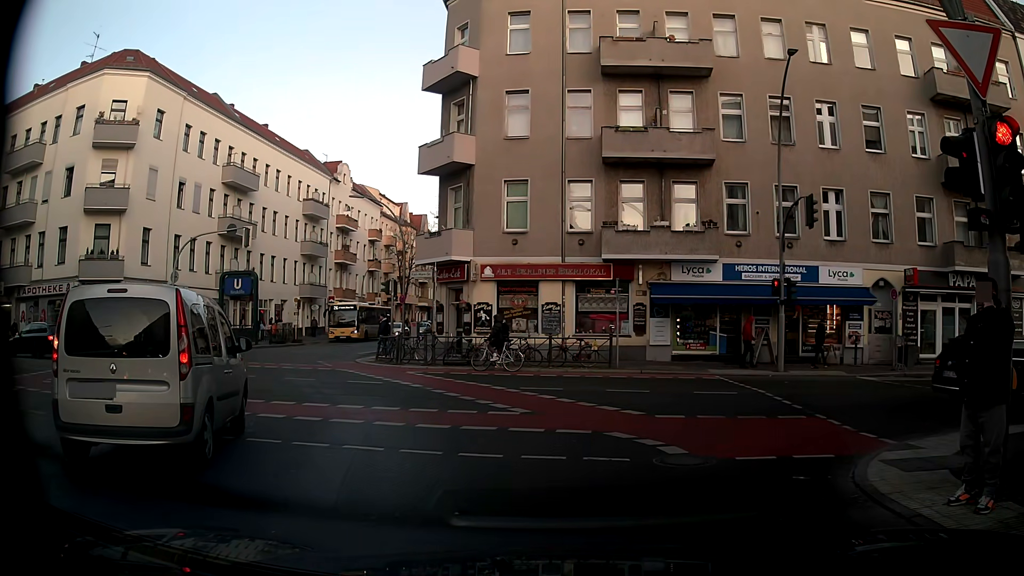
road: tertiary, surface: asphalt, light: Day
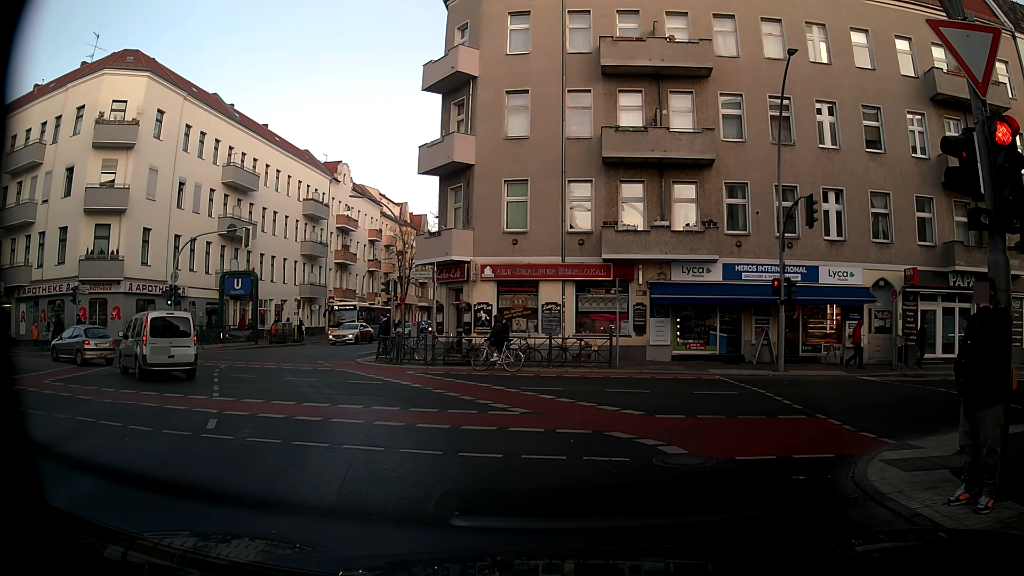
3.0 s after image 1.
(0.0, +0.1) m; 0°
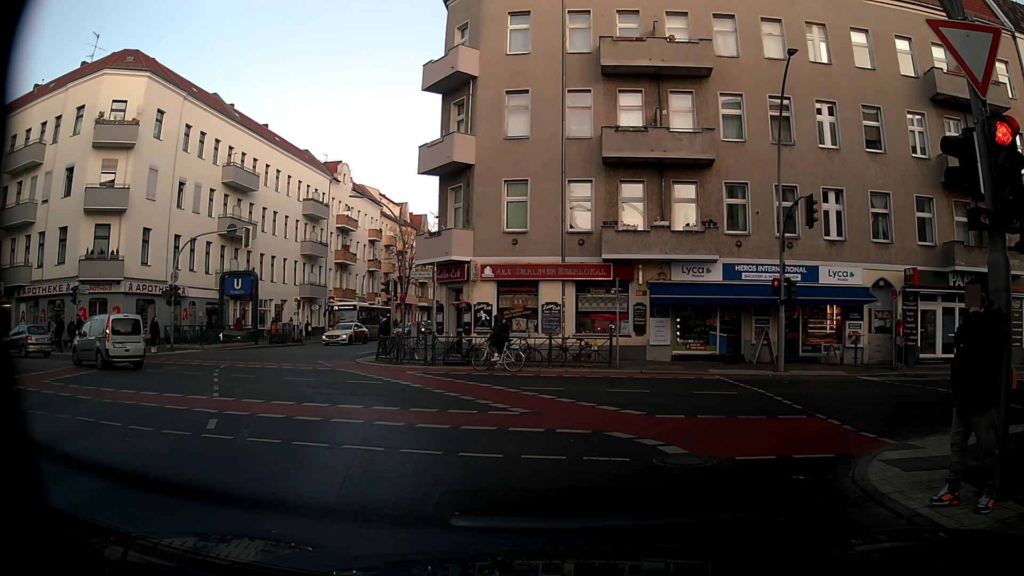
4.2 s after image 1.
(0.0, 0.0) m; 0°
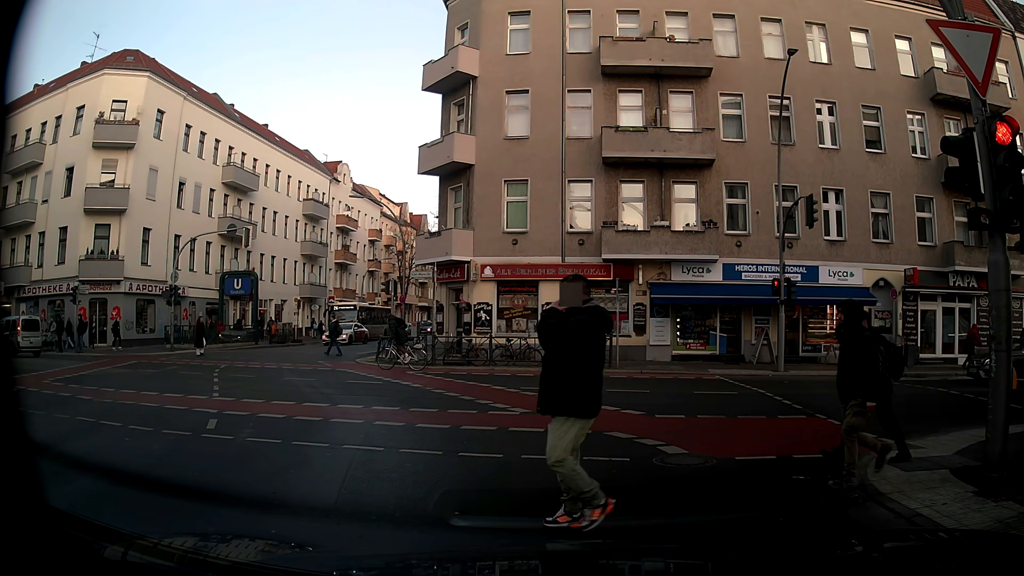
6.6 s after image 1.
(0.0, 0.0) m; 0°
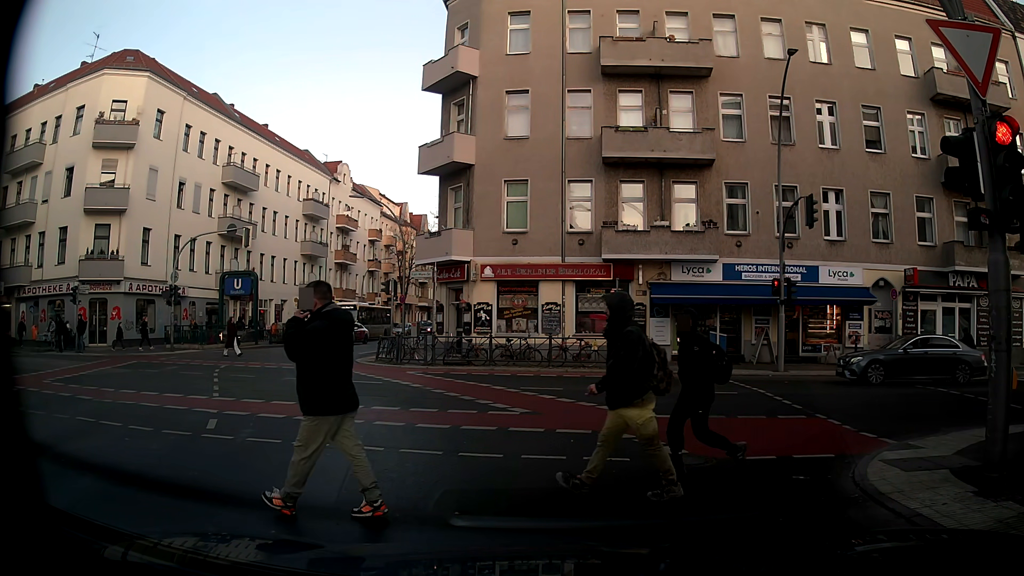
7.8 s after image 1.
(0.0, 0.0) m; 0°
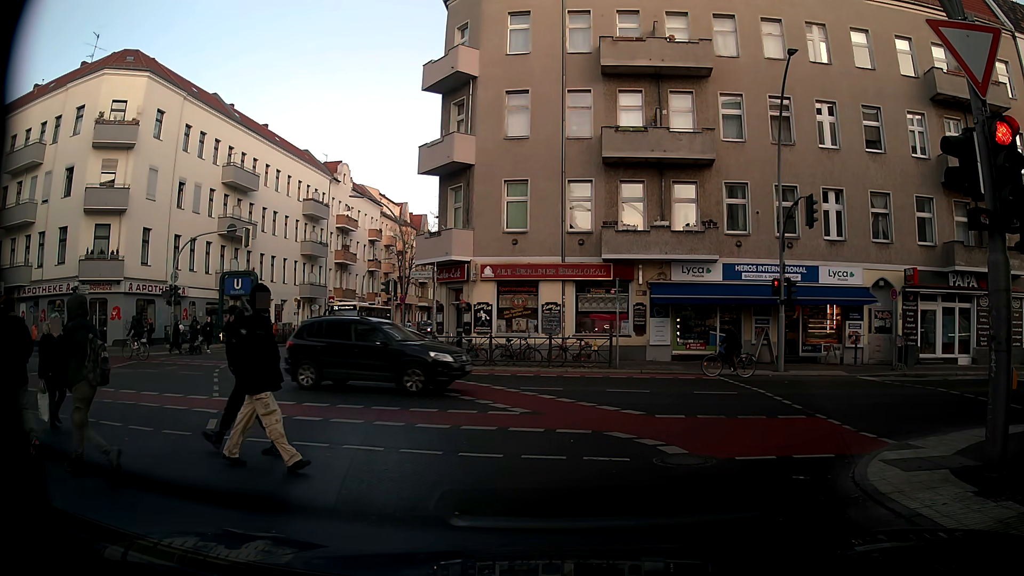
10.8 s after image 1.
(0.0, 0.0) m; 0°
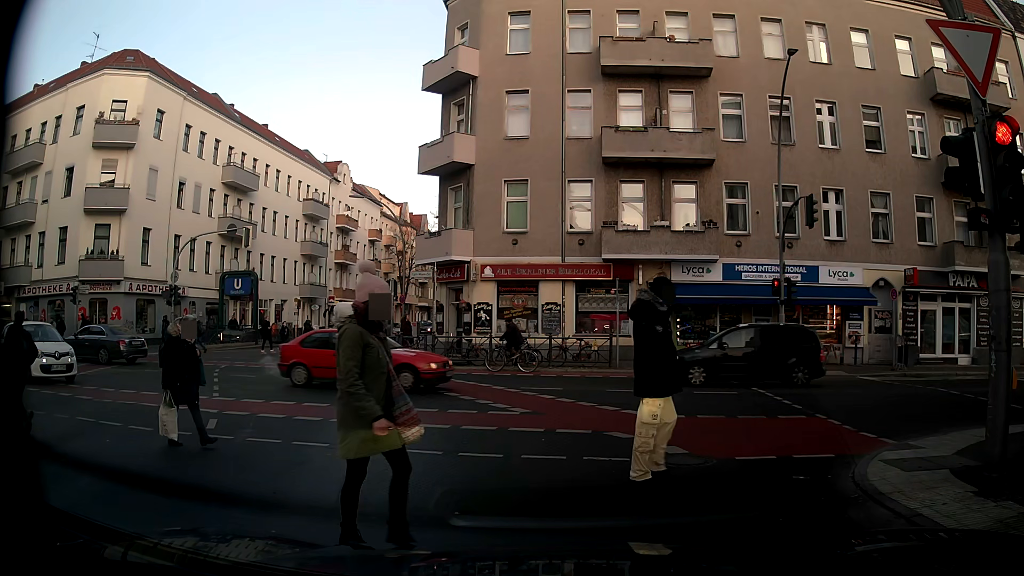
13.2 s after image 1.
(0.0, 0.0) m; 0°
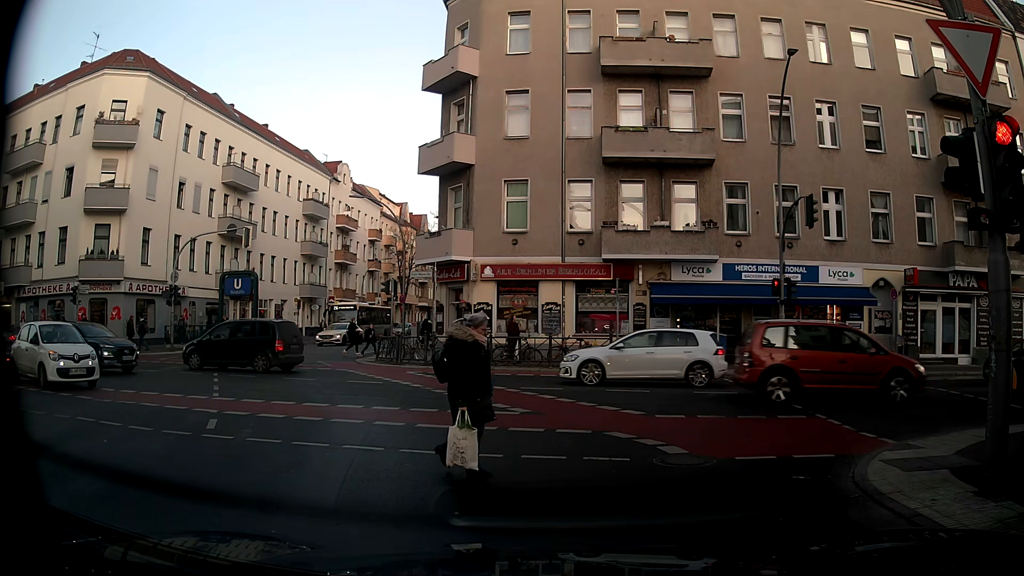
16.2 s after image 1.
(0.0, 0.0) m; 0°
